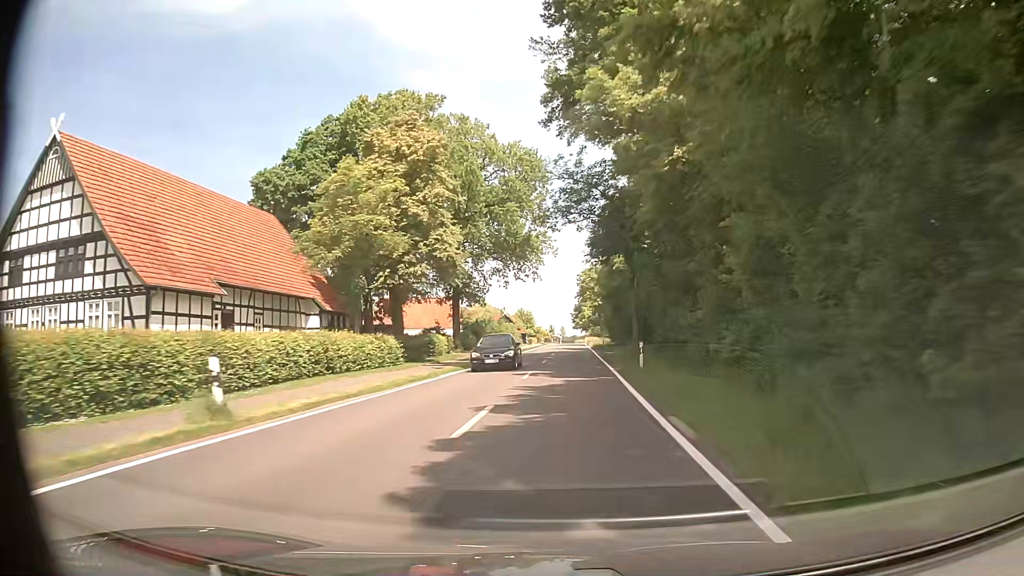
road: tertiary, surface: asphalt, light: Day
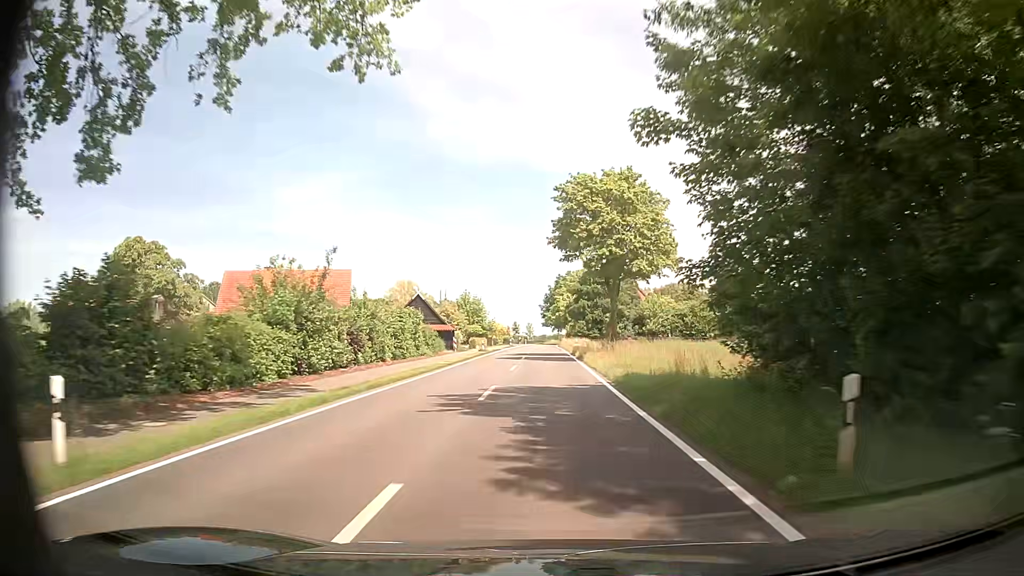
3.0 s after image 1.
(+2.5, +54.5) m; +3°
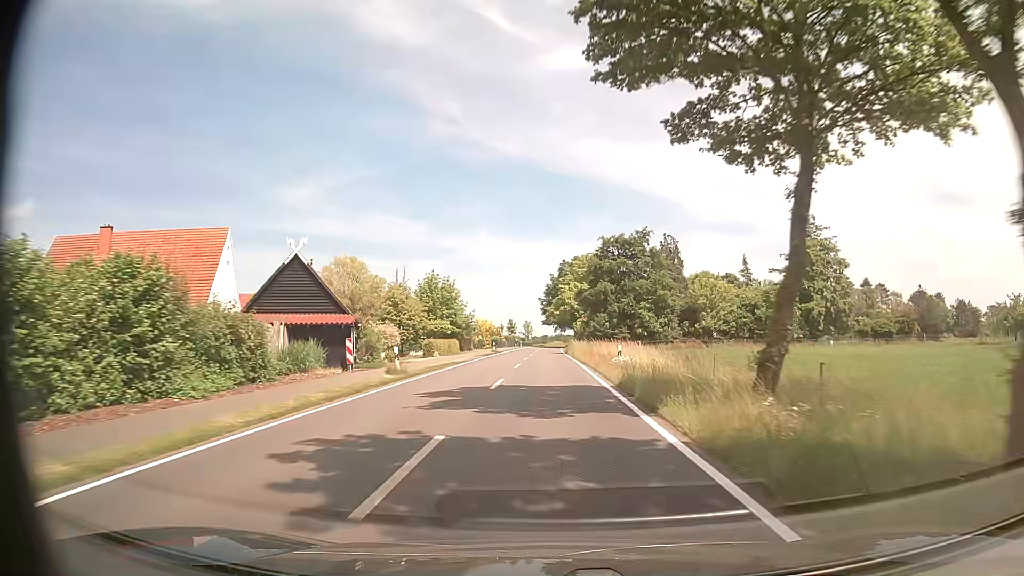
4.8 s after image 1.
(0.0, +32.9) m; 0°
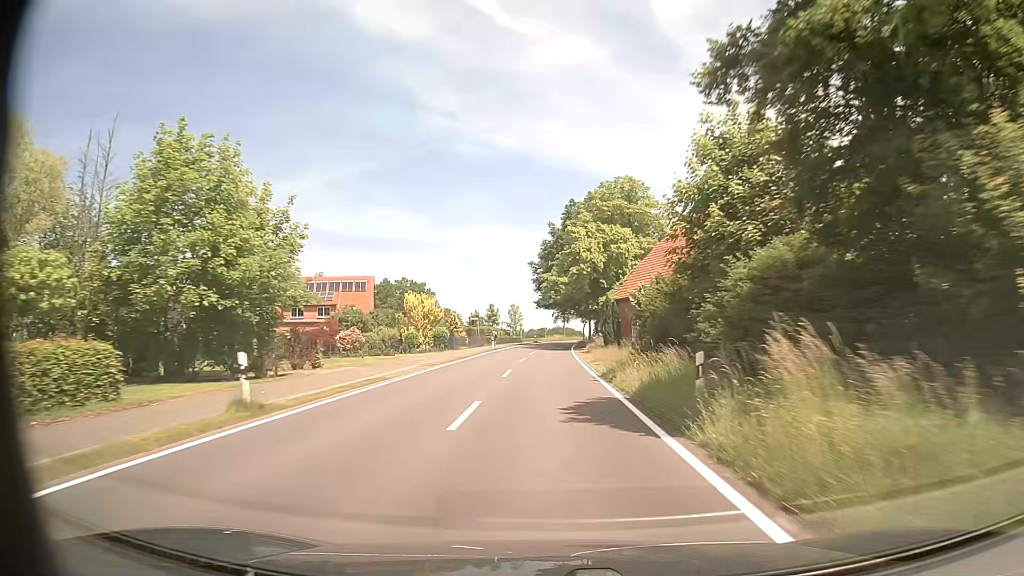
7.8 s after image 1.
(0.0, +55.0) m; 0°
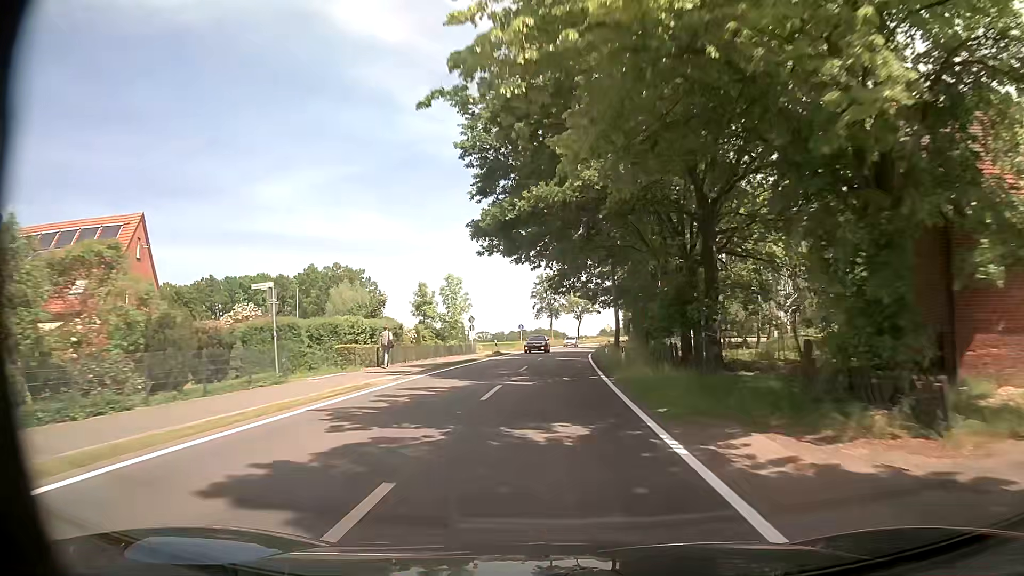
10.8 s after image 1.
(+0.5, +55.1) m; +1°
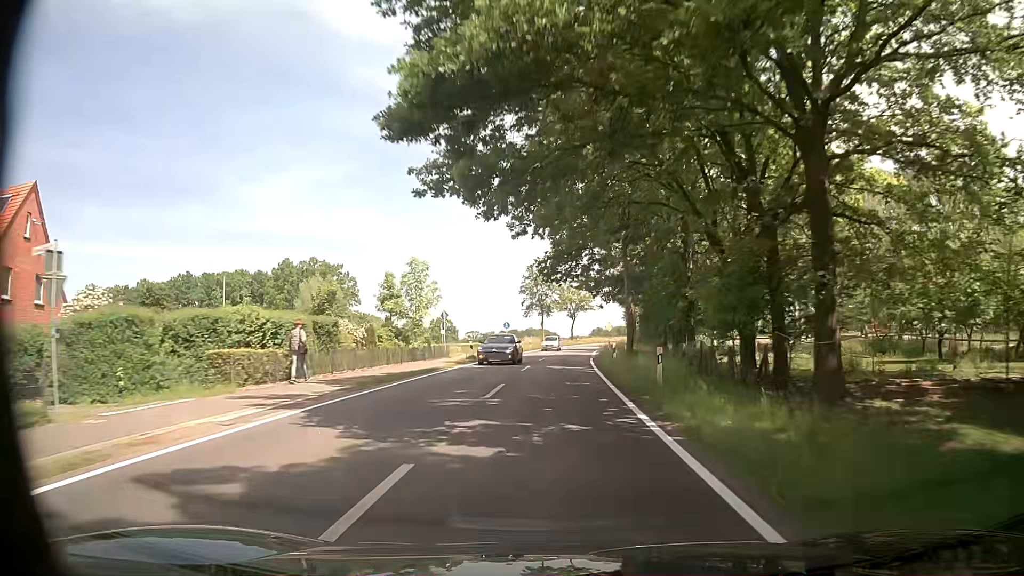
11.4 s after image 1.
(+0.1, +11.0) m; +1°
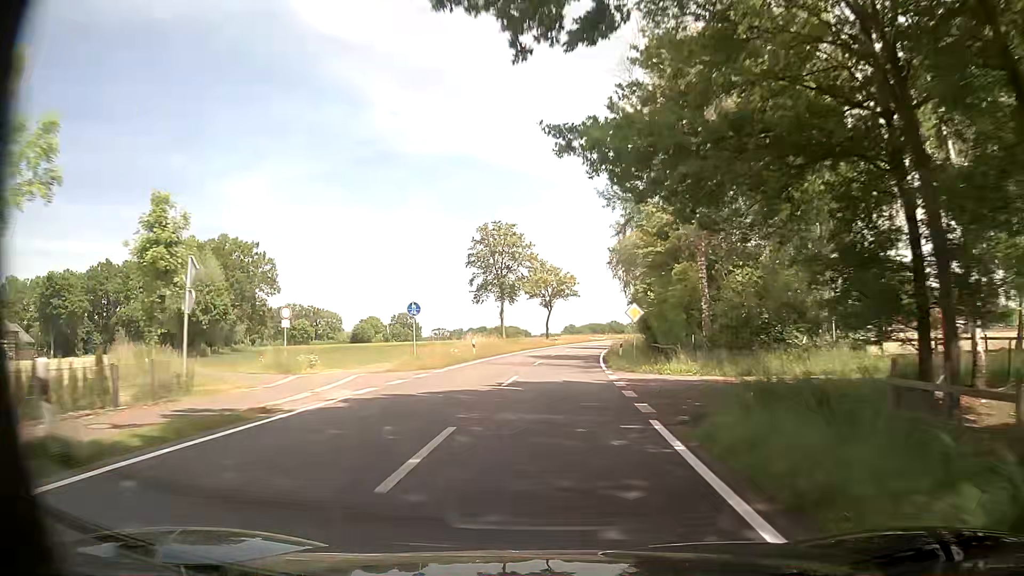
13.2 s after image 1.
(+0.6, +32.9) m; +2°
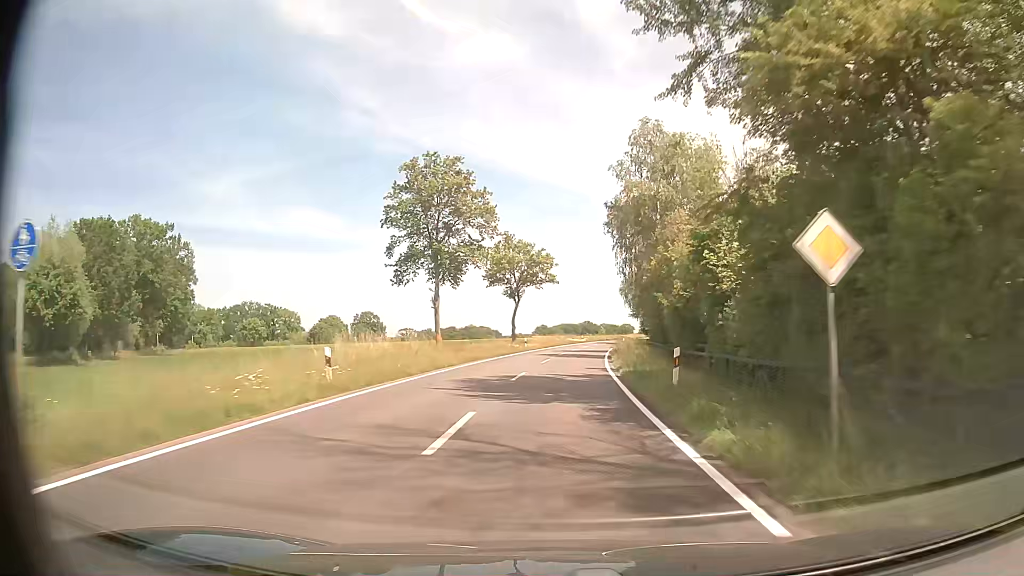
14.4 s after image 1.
(+0.4, +21.9) m; +2°
(0, +10) (+1, +20) (+1, +30) (+2, +40) (+3, +50) (+4, +60) (+6, +70) (+7, +80) (+9, +89) (+11, +99) m
